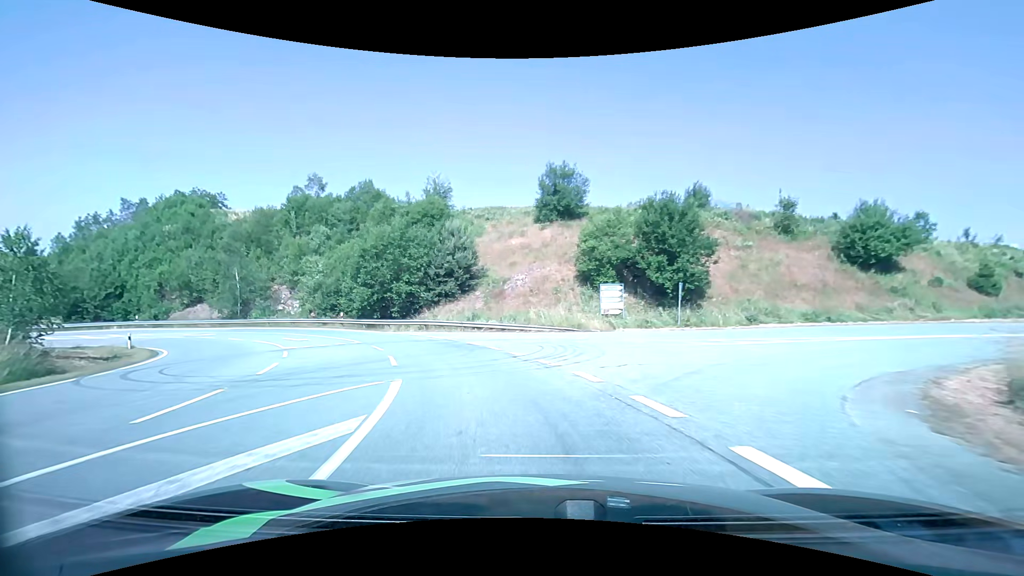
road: primary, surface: asphalt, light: Day
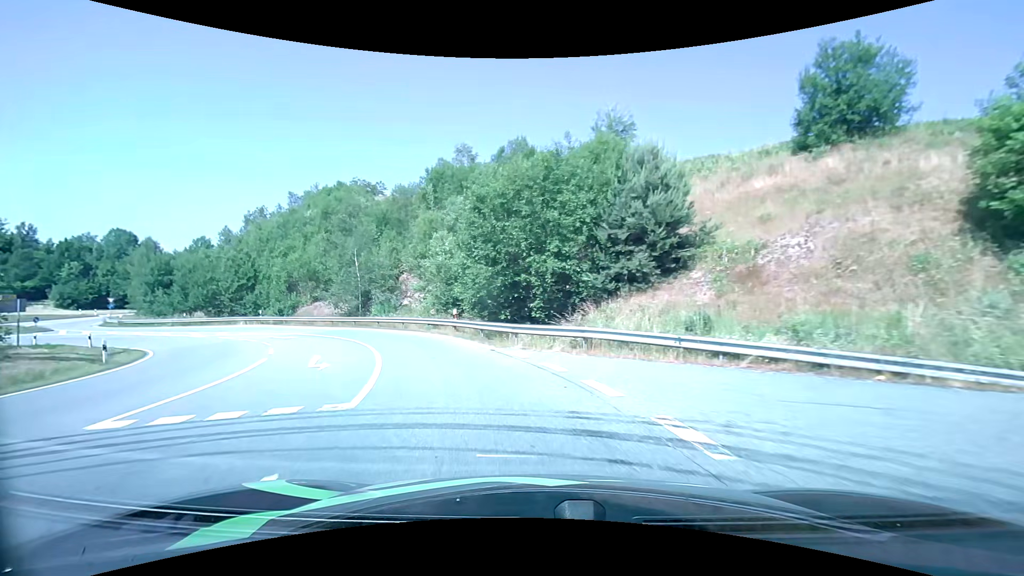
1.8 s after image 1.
(-3.1, +18.8) m; -20°
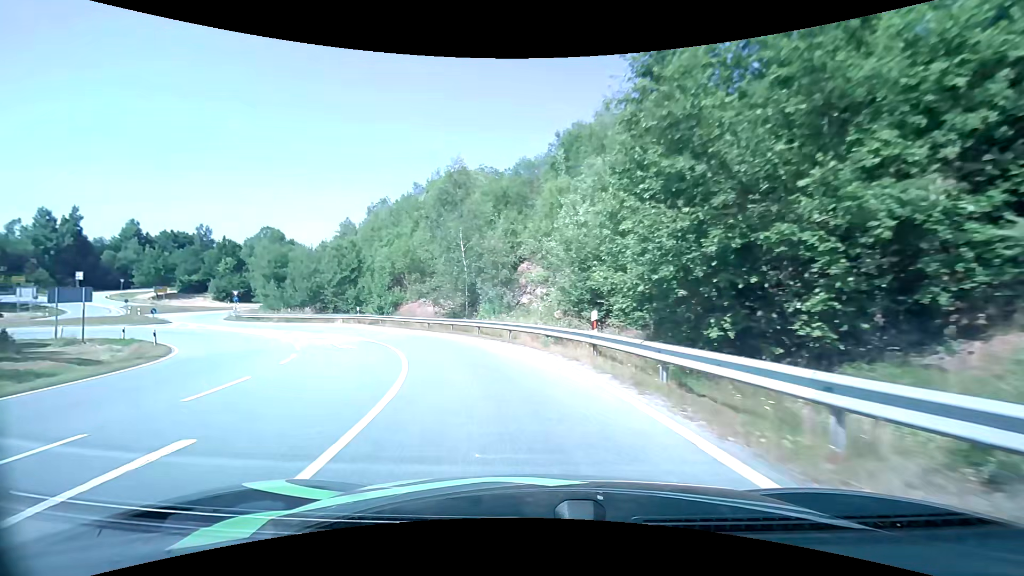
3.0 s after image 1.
(-1.7, +12.4) m; -16°
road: primary_link
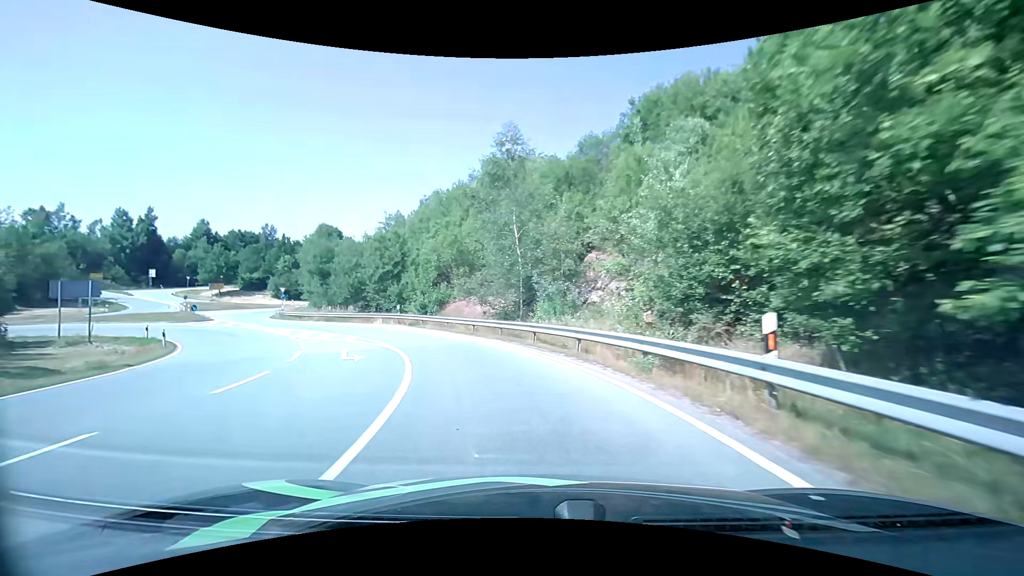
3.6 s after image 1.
(-0.4, +6.3) m; -7°
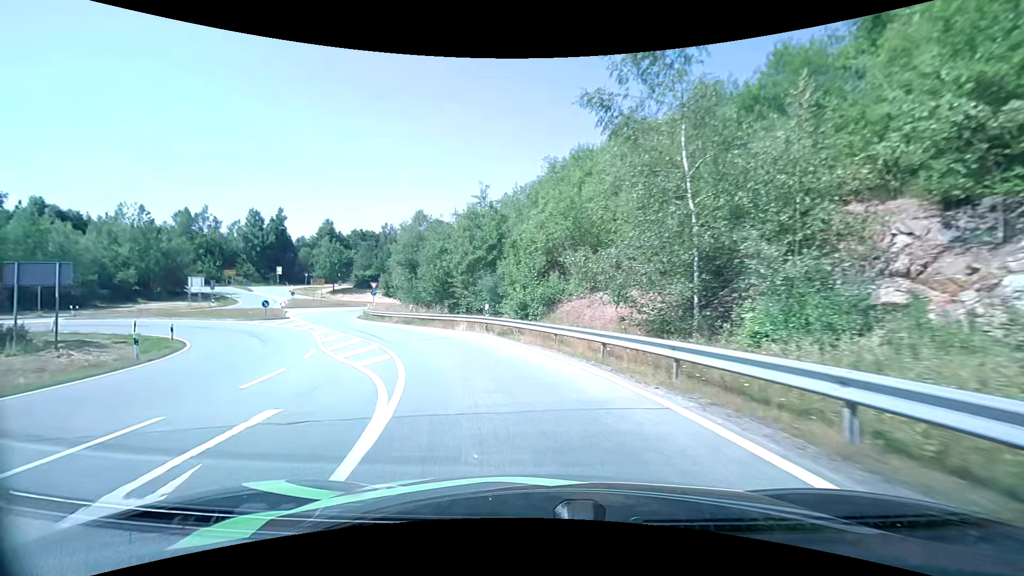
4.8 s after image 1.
(-1.3, +12.3) m; -13°
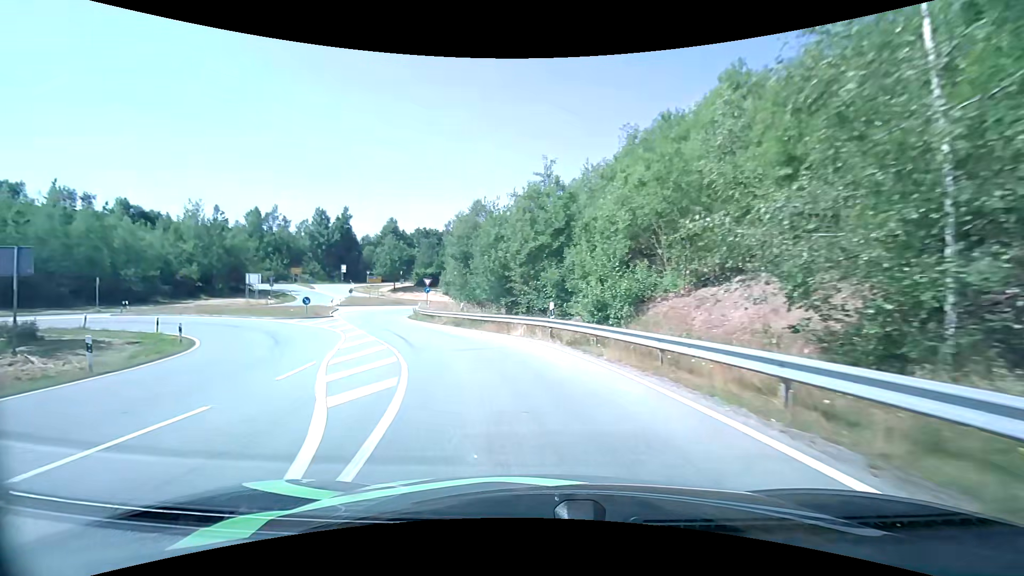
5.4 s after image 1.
(-0.4, +5.9) m; -7°
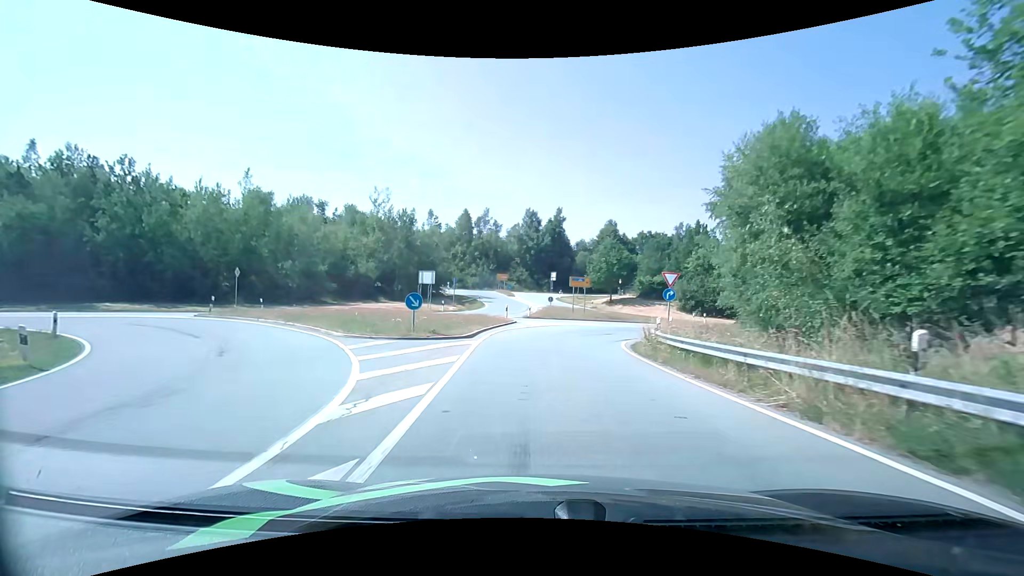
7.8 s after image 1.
(-5.2, +21.9) m; -25°
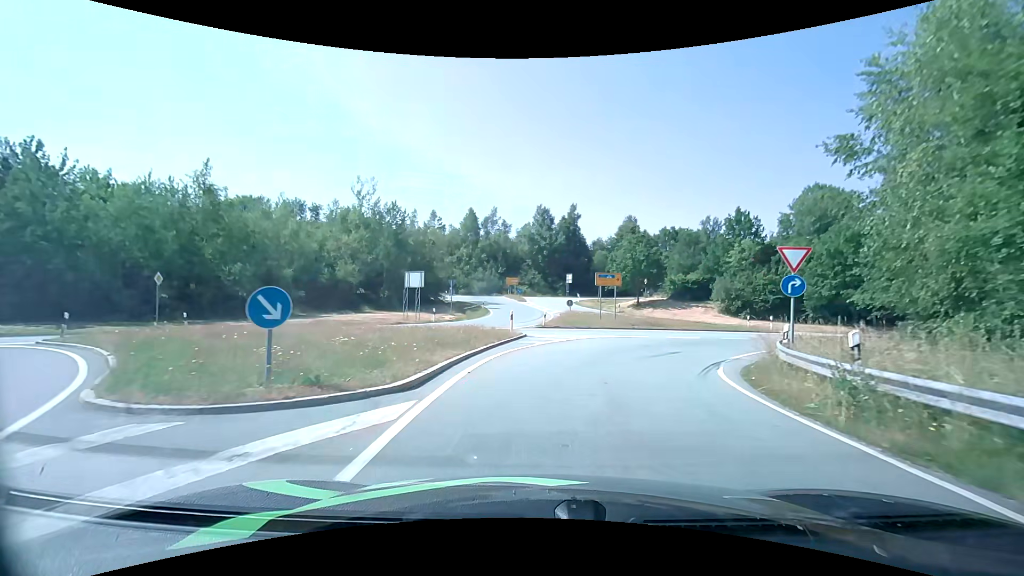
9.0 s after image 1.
(-0.1, +10.1) m; 0°
(+1, +10) (+4, +19) (+11, +27) (+19, +32) (+28, +36) (+38, +39) (+47, +42) (+57, +46) (+66, +49) (+75, +53) m
